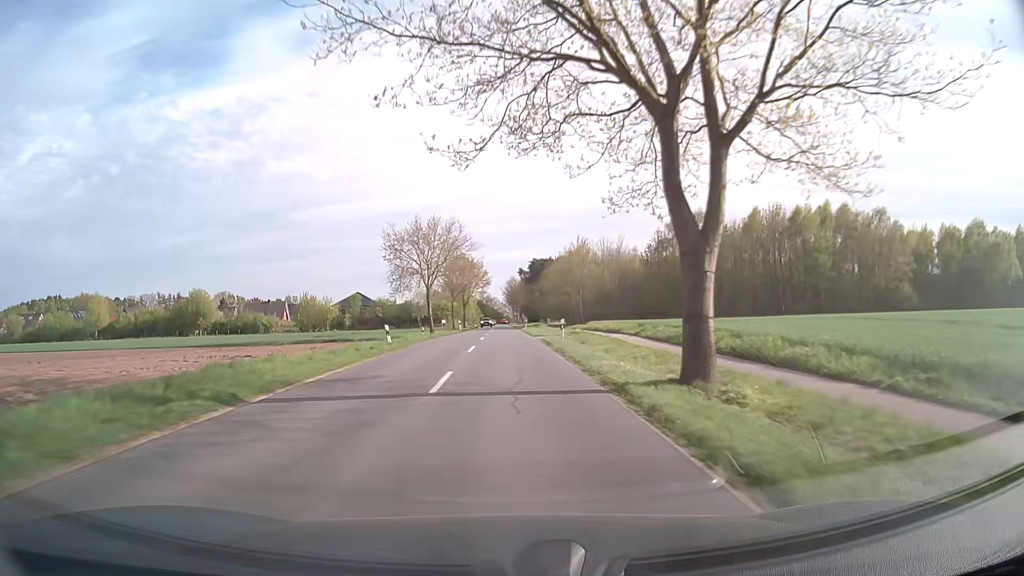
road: secondary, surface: asphalt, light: Day
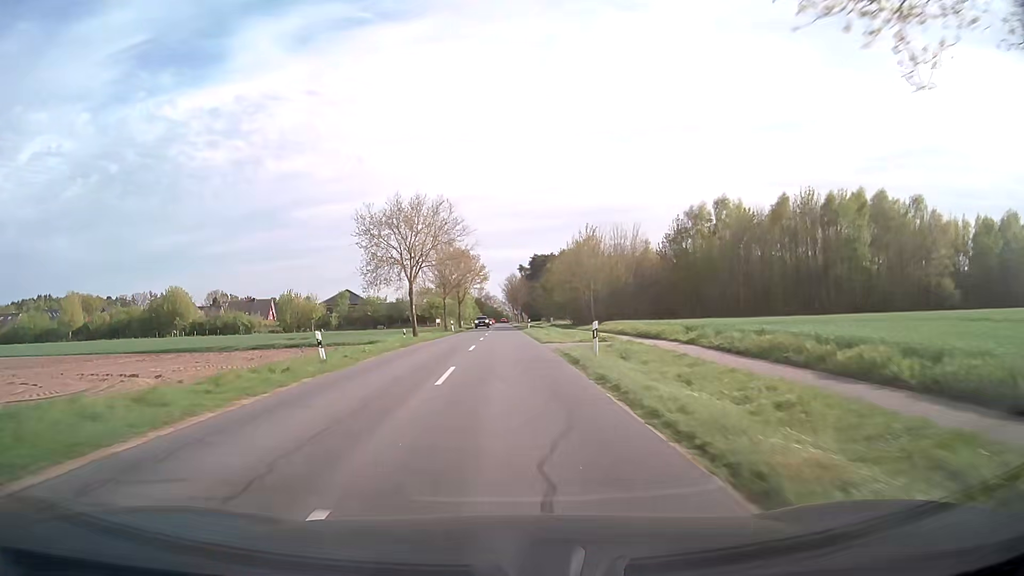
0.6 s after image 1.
(0.0, +10.8) m; 0°
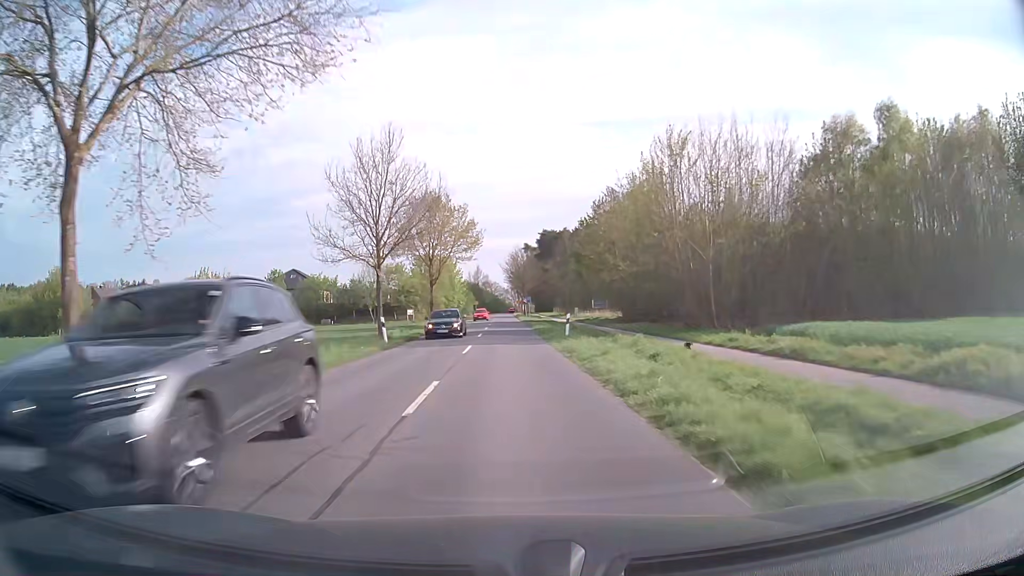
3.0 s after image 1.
(0.0, +39.8) m; 0°
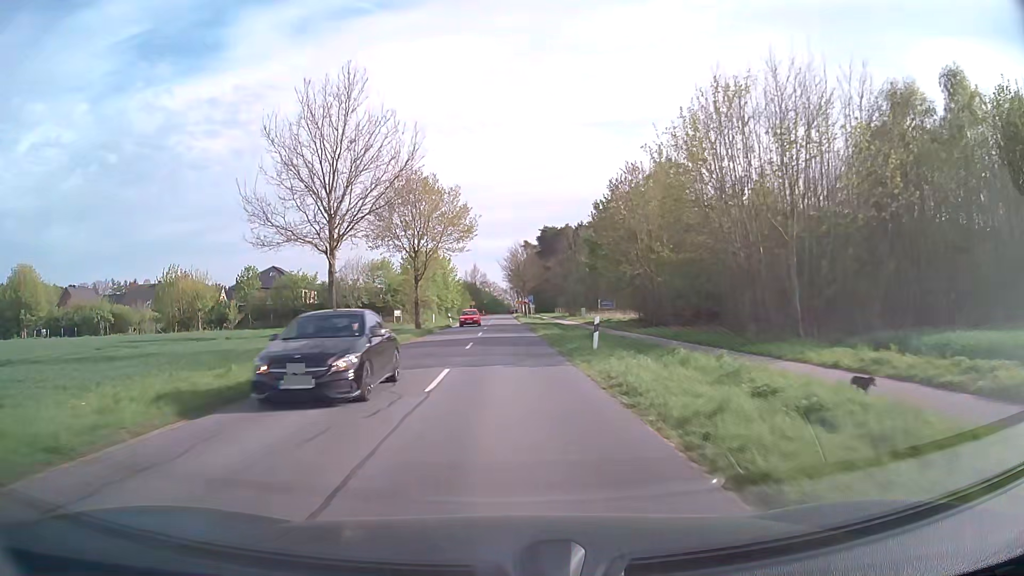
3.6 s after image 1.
(0.0, +9.3) m; 0°
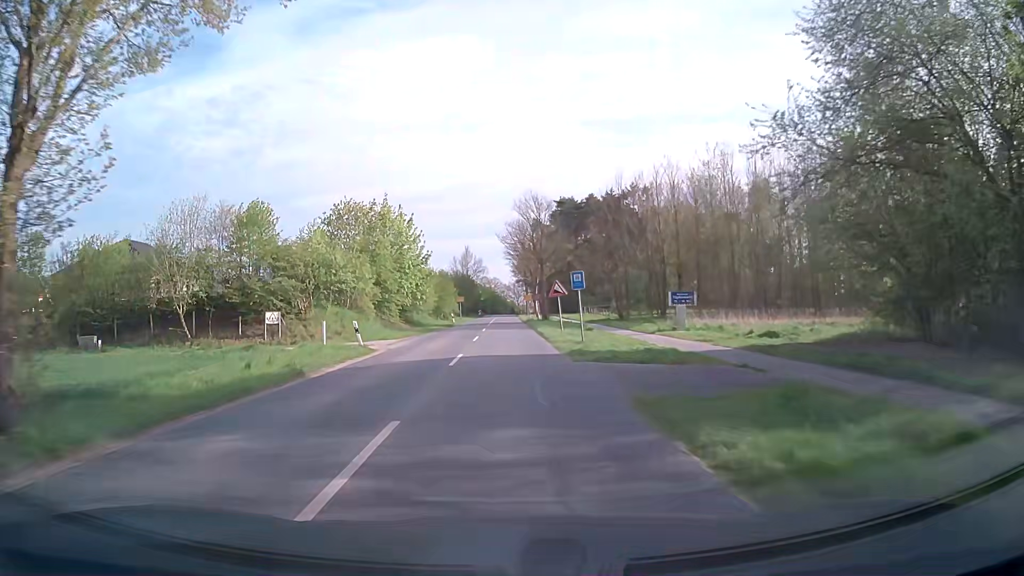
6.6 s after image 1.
(0.0, +42.9) m; 0°
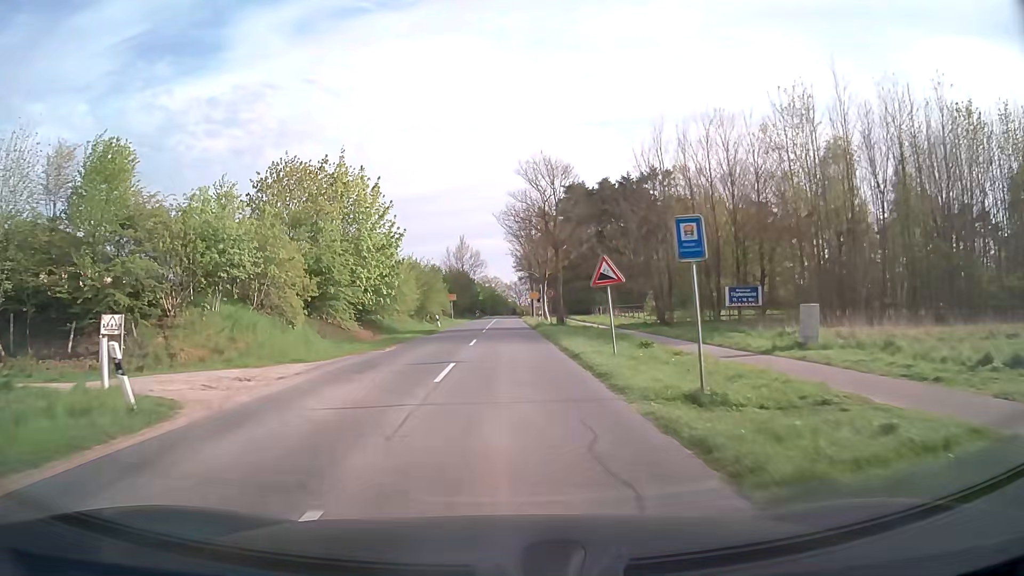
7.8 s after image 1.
(-0.1, +15.6) m; 0°
(0, +10) (0, +20) (0, +30) (0, +40) (0, +50) (0, +60) (0, +70) (0, +80) (0, +90) (0, +100) m
